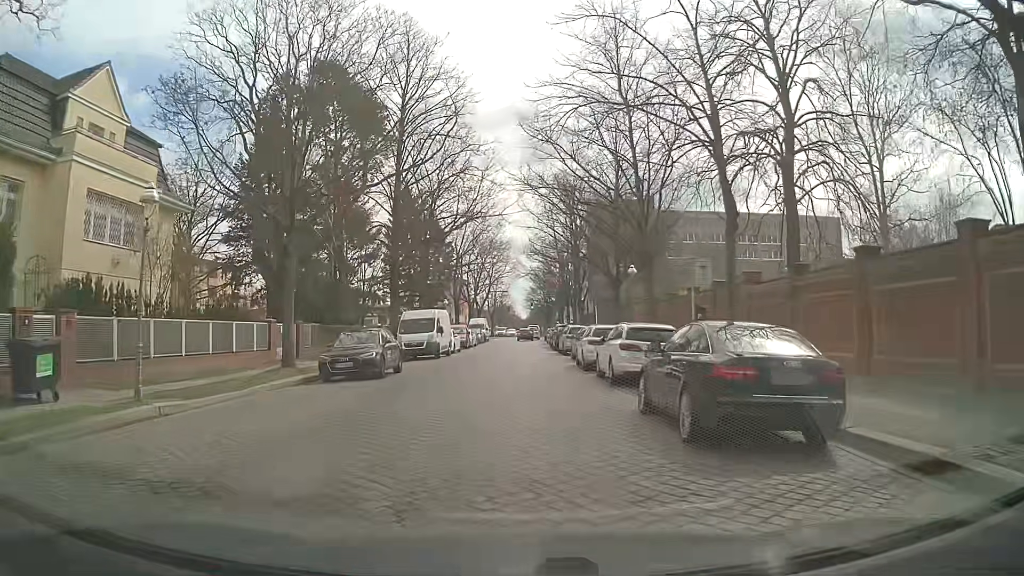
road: residential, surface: sett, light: Day
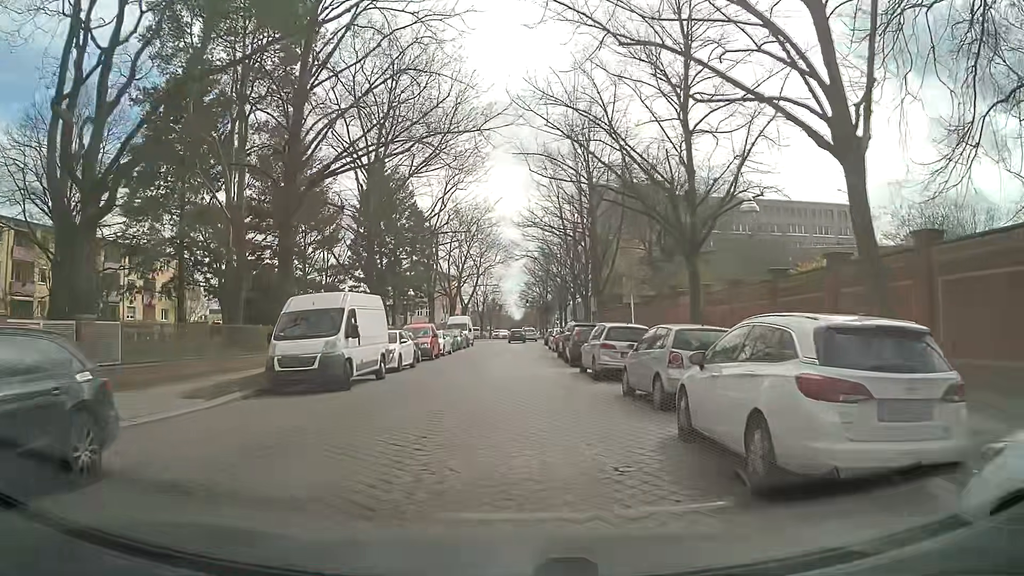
(-0.1, +16.6) m; 0°
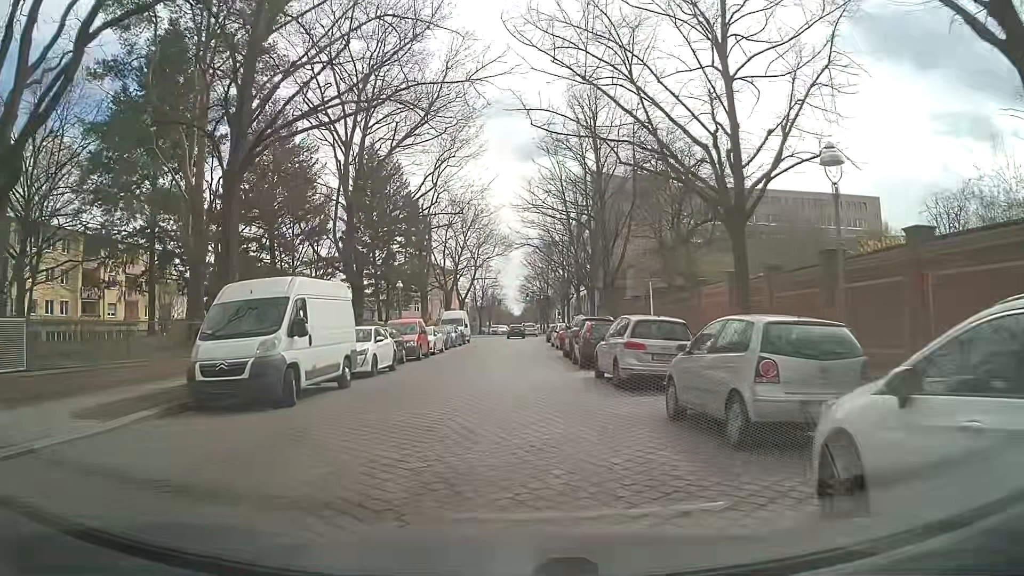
(0.0, +4.2) m; 0°
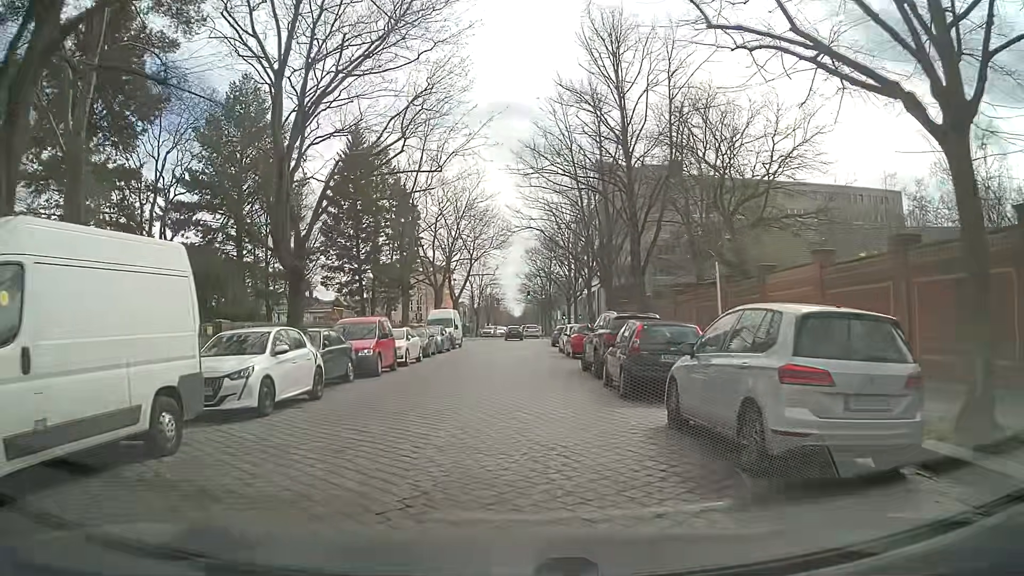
(-0.1, +8.5) m; 0°
